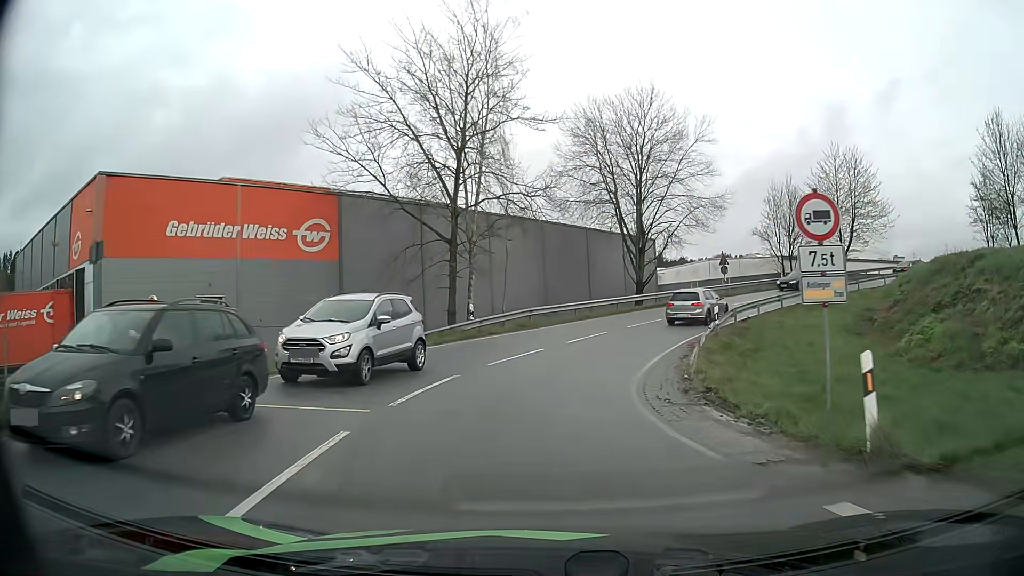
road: unclassified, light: Day
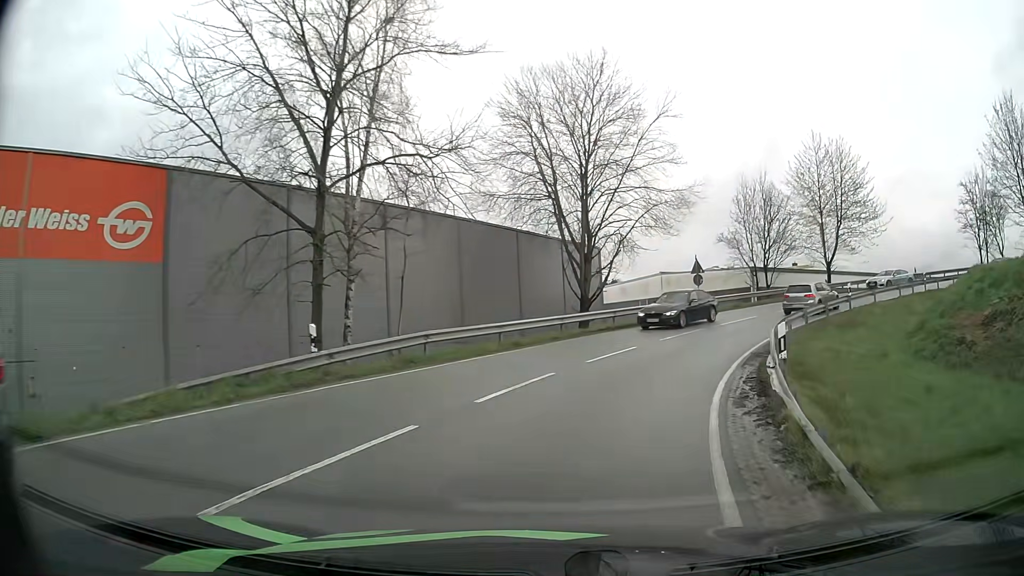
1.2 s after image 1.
(+0.4, +11.1) m; +6°
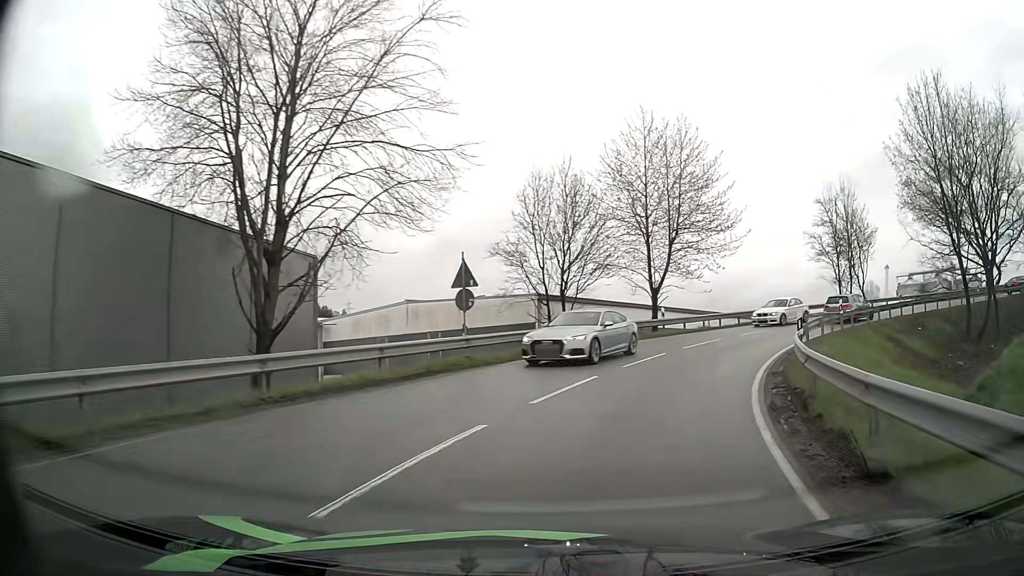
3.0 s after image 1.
(+2.8, +16.8) m; +21°
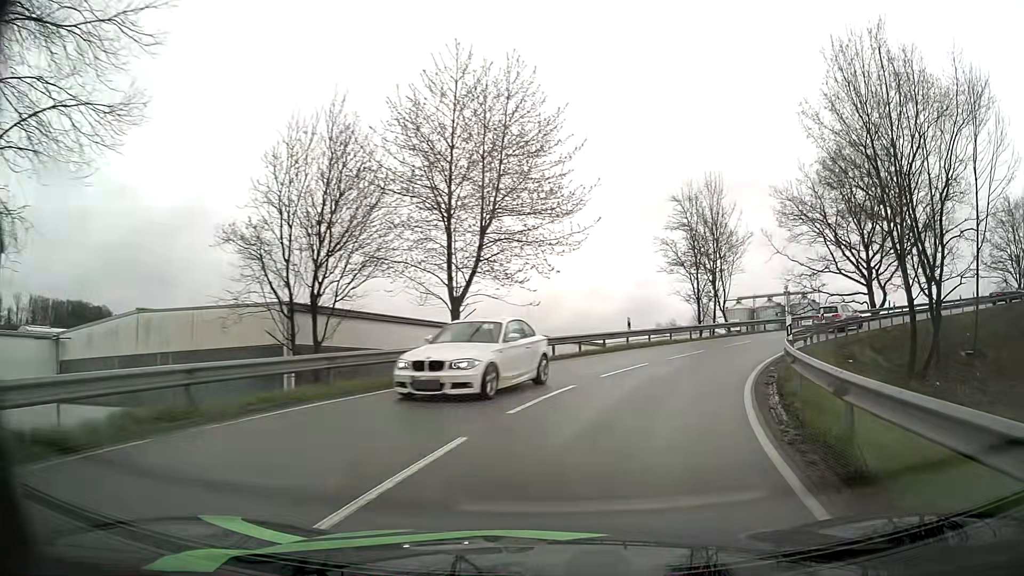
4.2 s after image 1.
(+1.7, +12.1) m; +16°
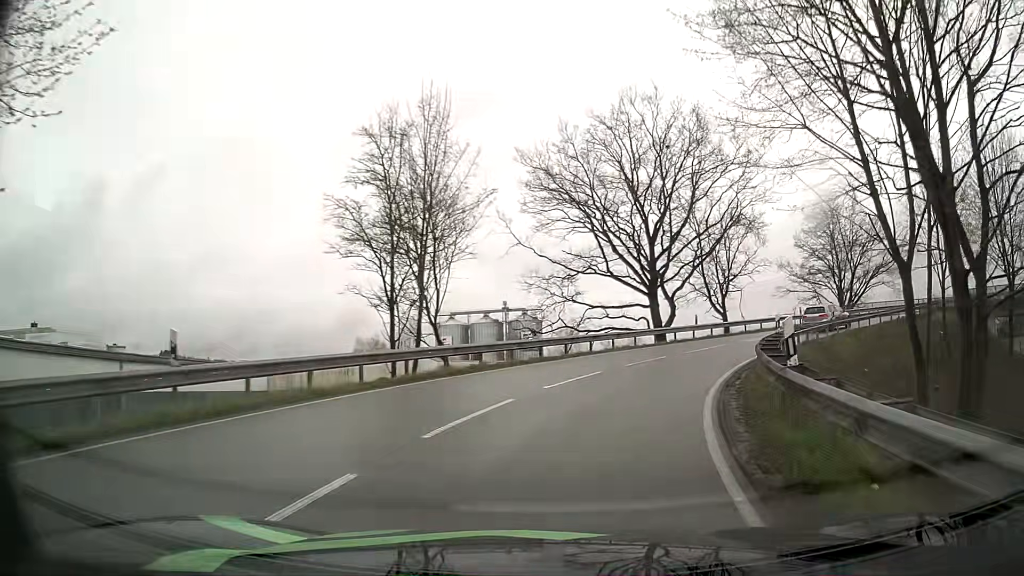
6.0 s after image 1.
(+4.4, +18.6) m; +25°
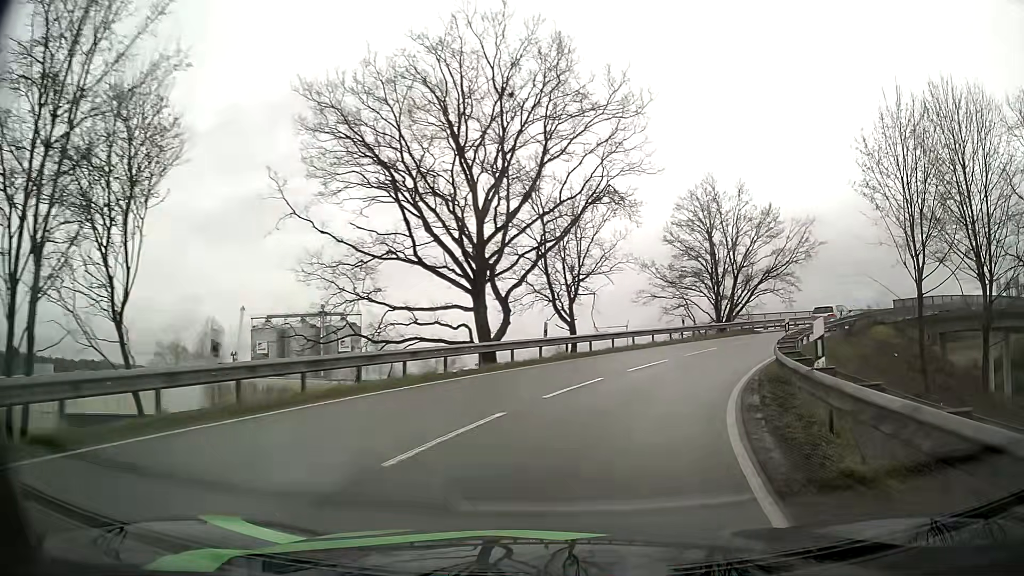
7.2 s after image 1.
(+1.6, +13.1) m; +15°
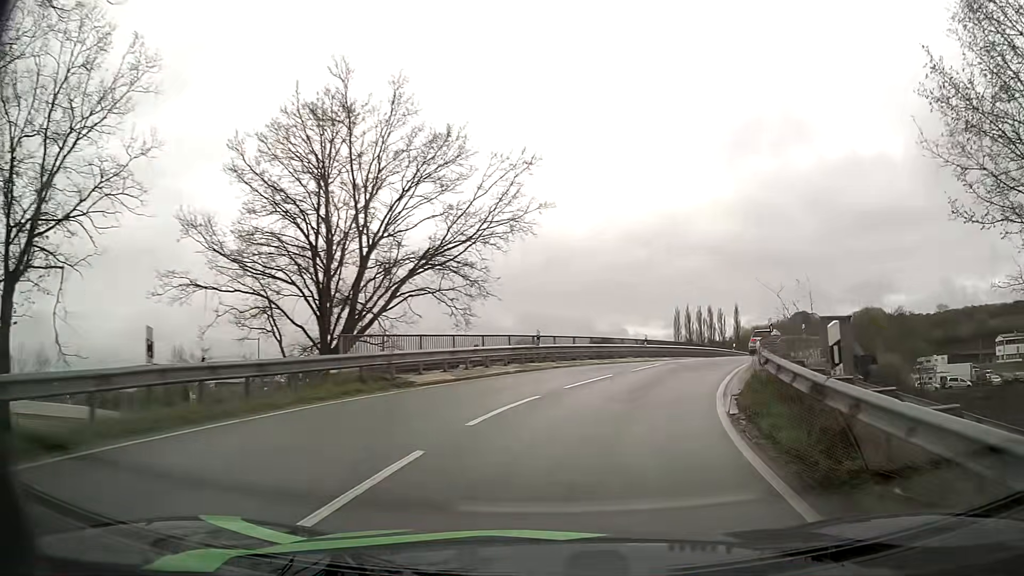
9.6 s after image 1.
(+6.8, +25.0) m; +31°
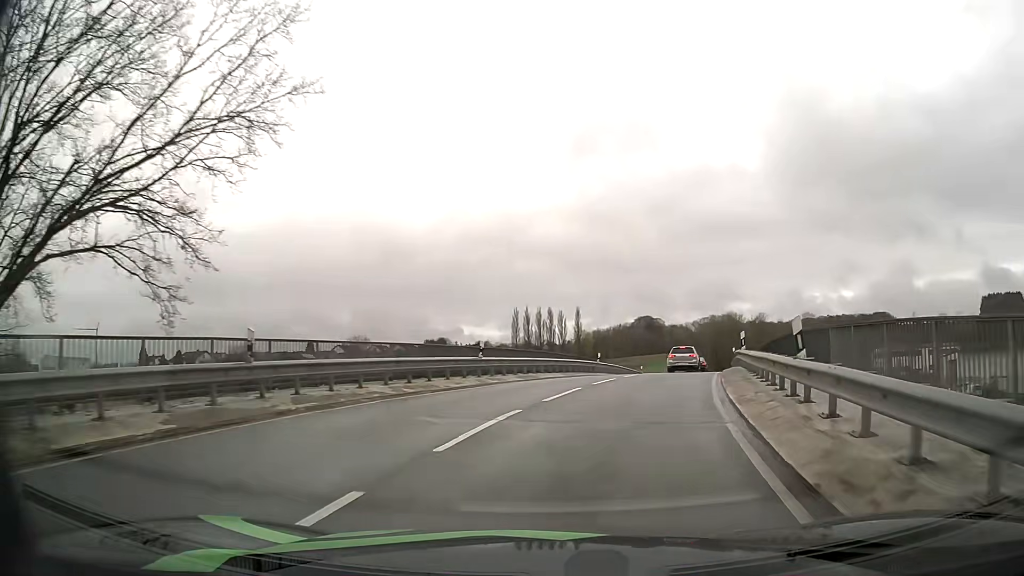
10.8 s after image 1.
(+1.6, +13.3) m; +13°
(+1, +10) (+3, +20) (+5, +29) (+8, +39) (+11, +49) (+14, +58) (+17, +68) (+19, +77) (+22, +87) (+25, +97) m
